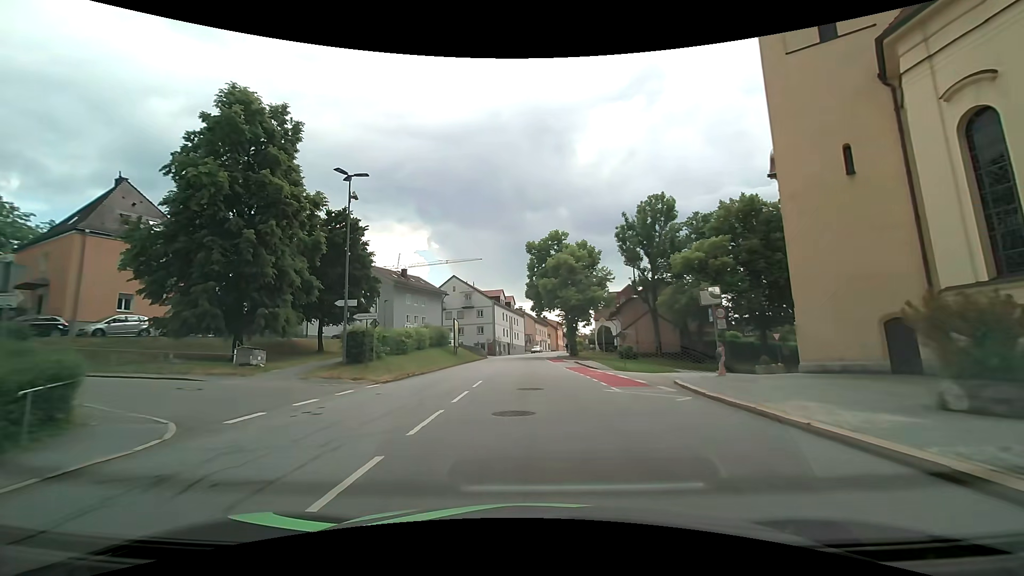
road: tertiary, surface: asphalt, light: Day
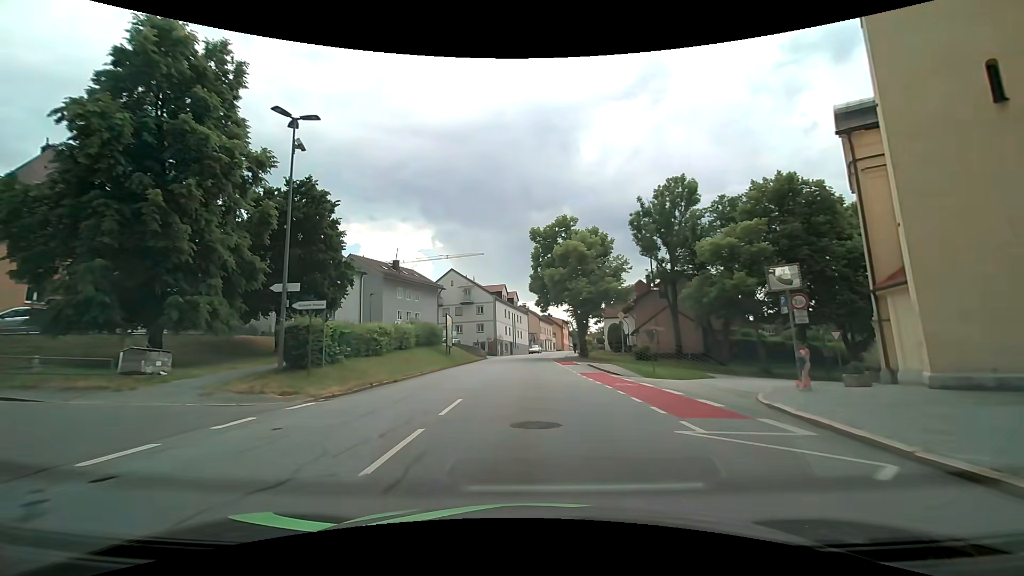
(0.0, +6.9) m; 0°
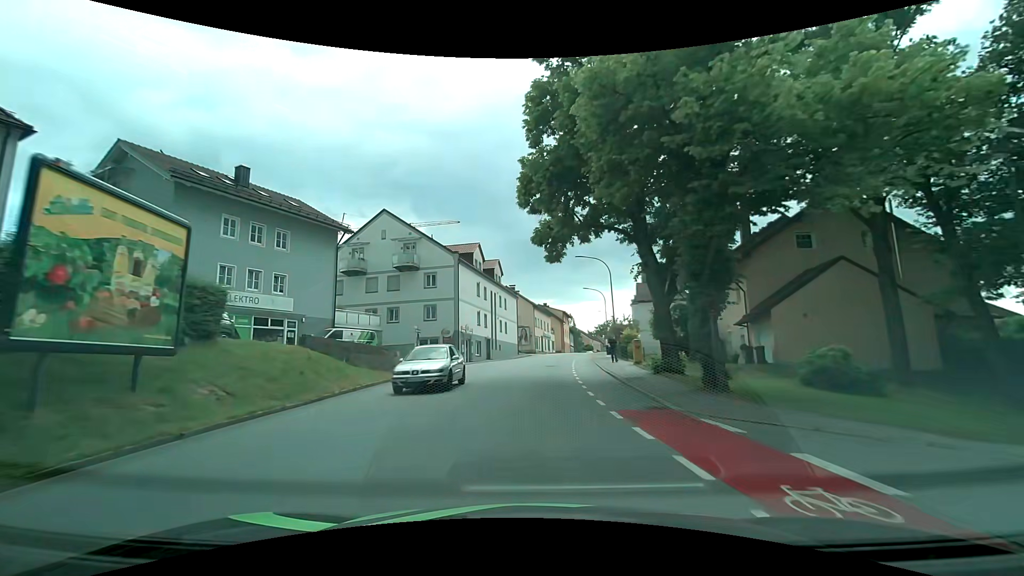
(-0.2, +35.0) m; +1°
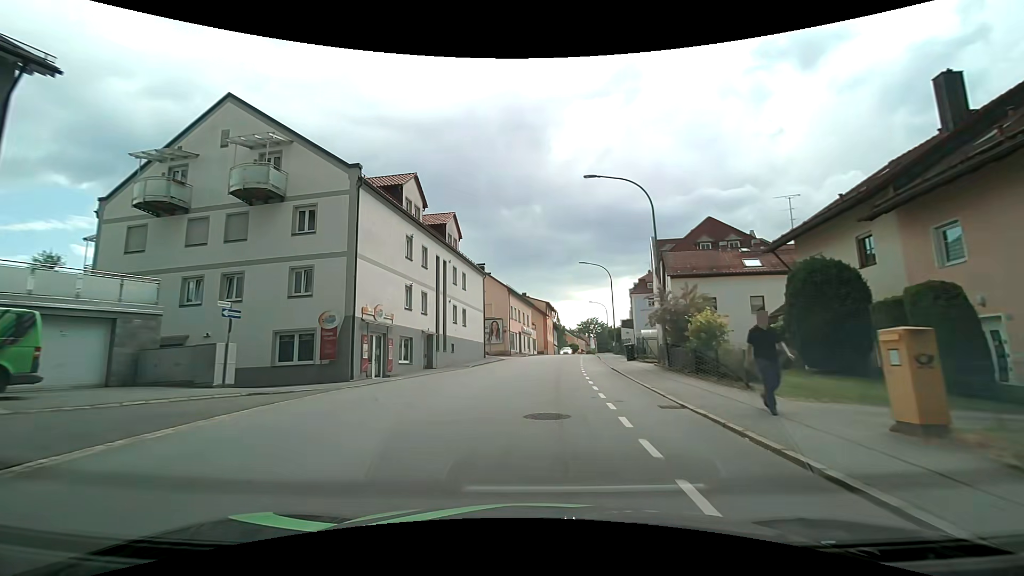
(+0.2, +21.2) m; +2°
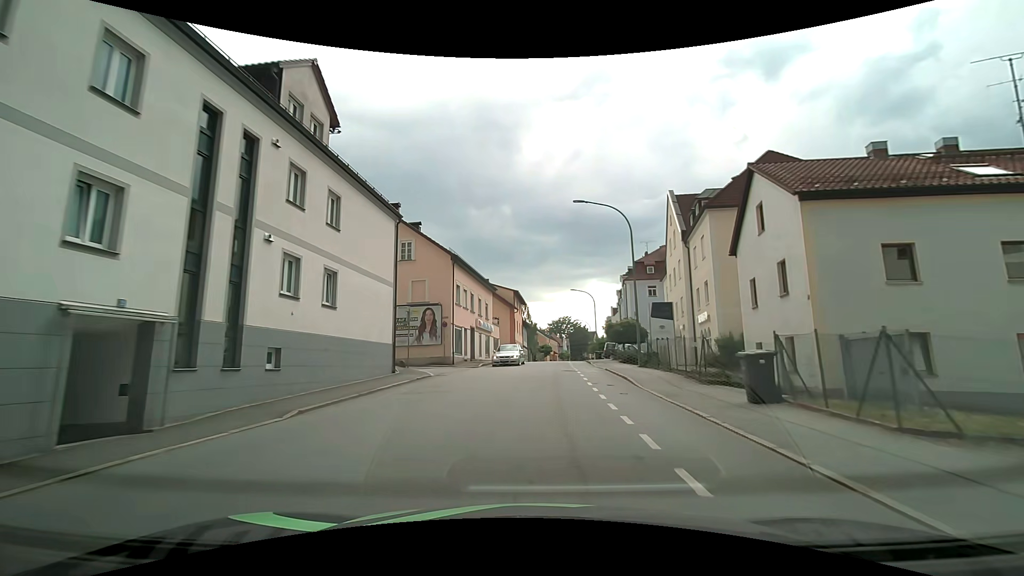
(+0.7, +21.4) m; +4°
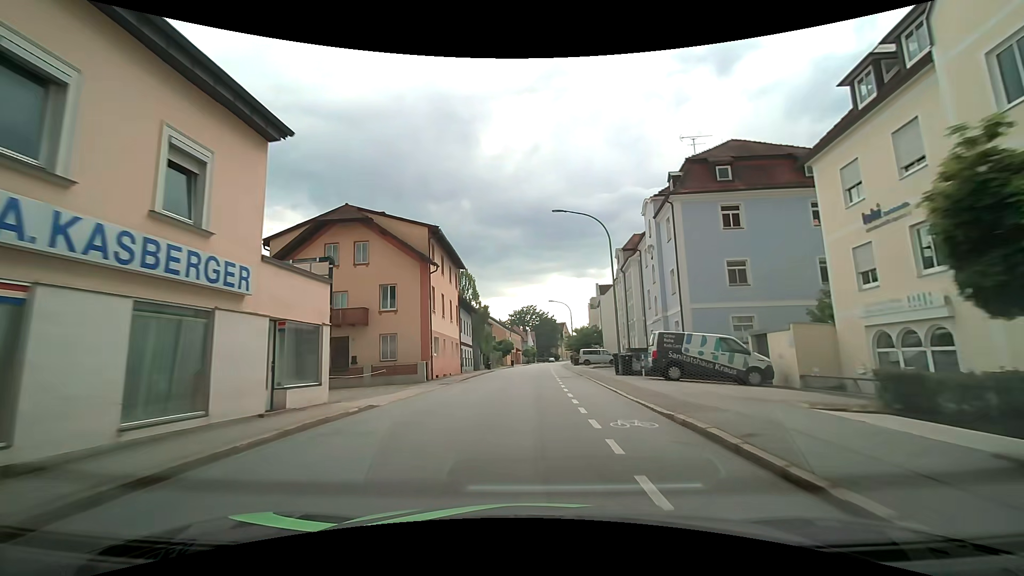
(+1.3, +36.2) m; +4°
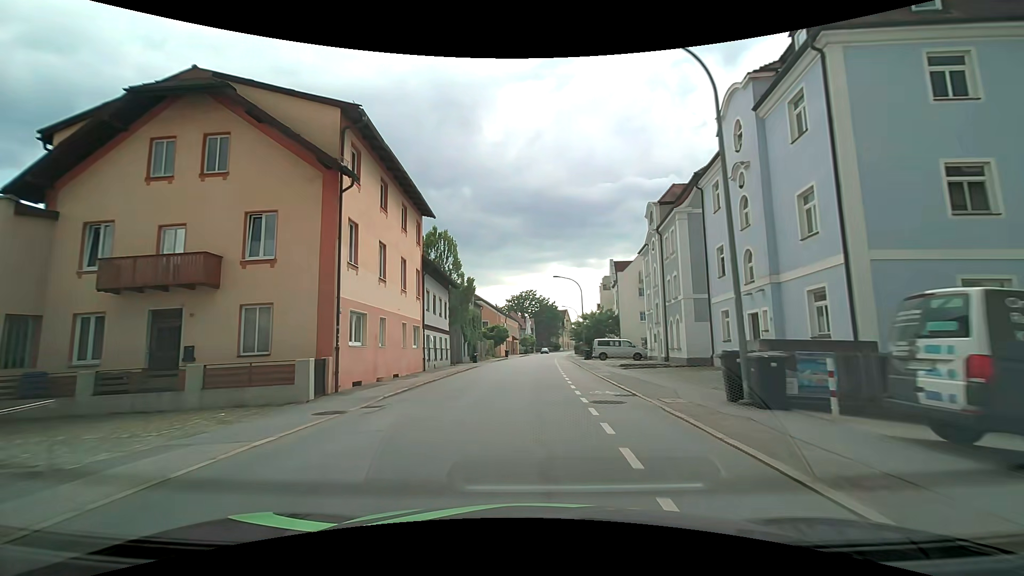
(+0.1, +14.9) m; 0°
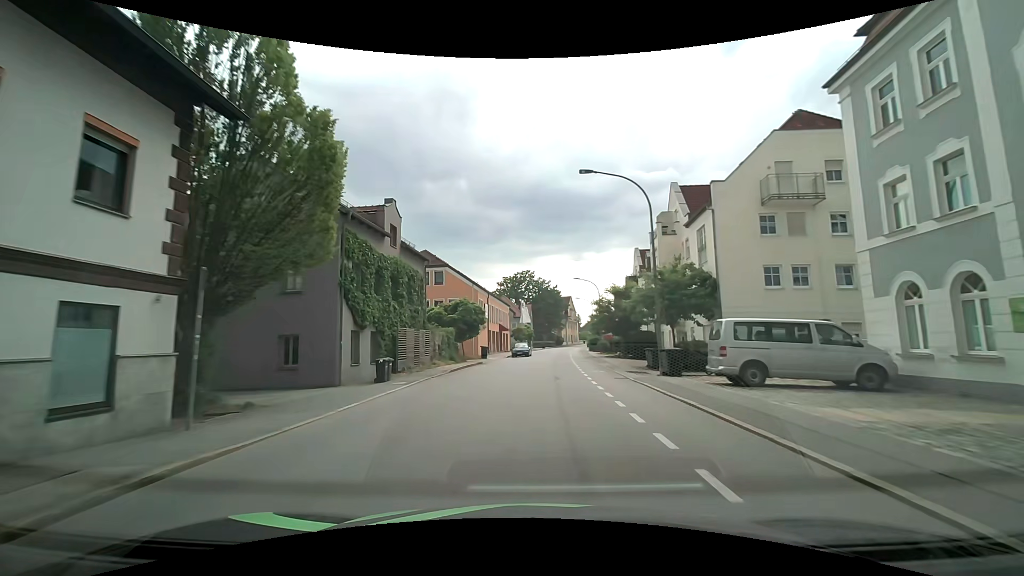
(+0.1, +31.3) m; 0°
(0, +10) (0, +20) (+1, +30) (+2, +40) (+3, +50) (+3, +60) (+4, +70) (+5, +80) (+6, +90) (+7, +100) m
